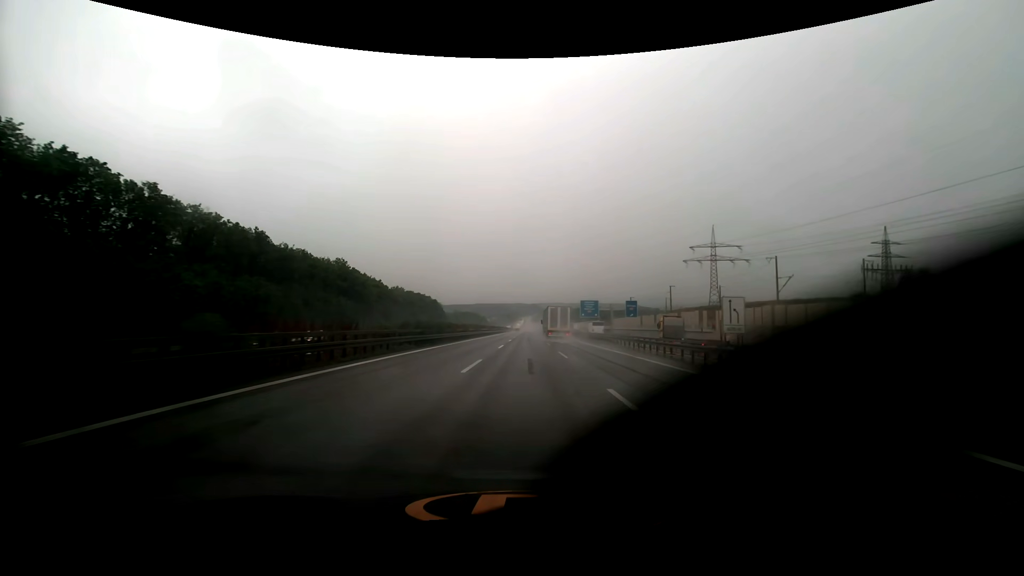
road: motorway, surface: asphalt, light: Day
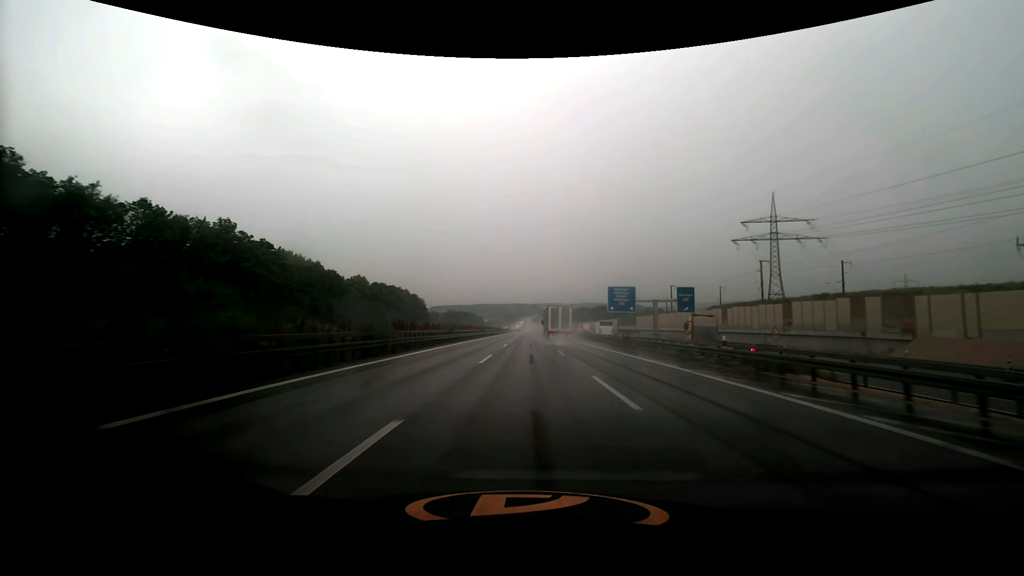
(+0.2, +50.1) m; 0°
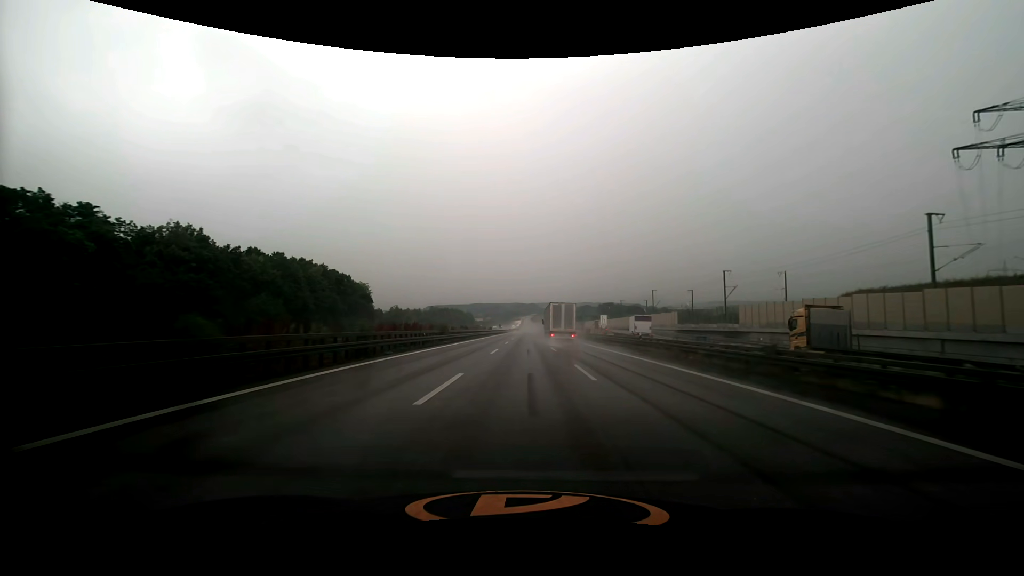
(+0.3, +83.8) m; 0°
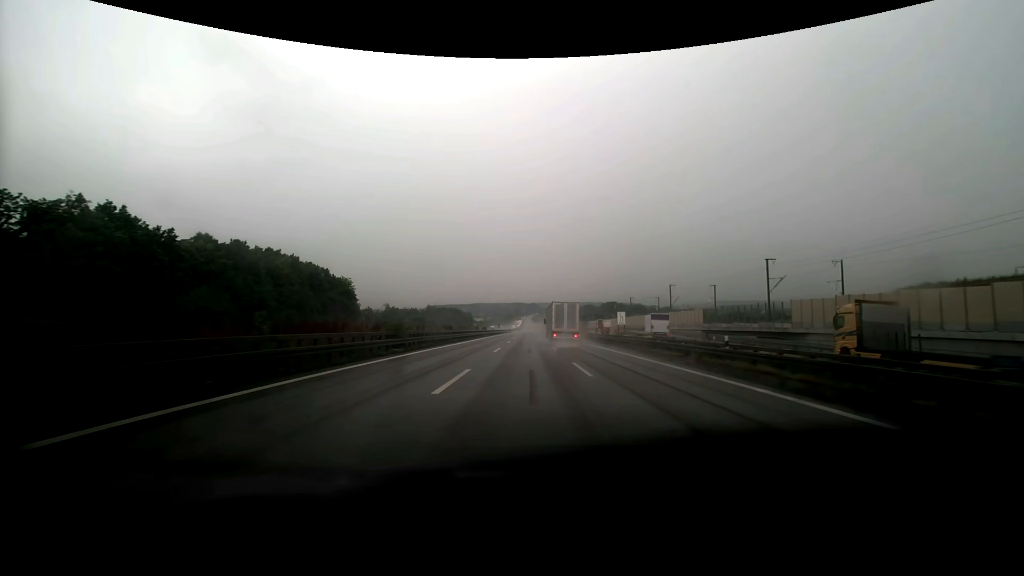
(0.0, +16.8) m; 0°
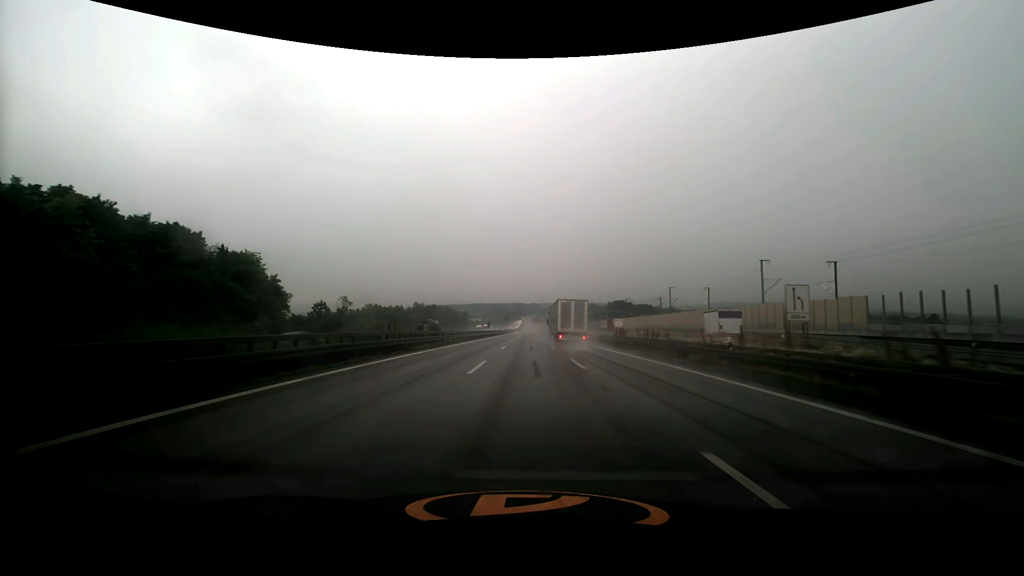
(0.0, +50.2) m; 0°
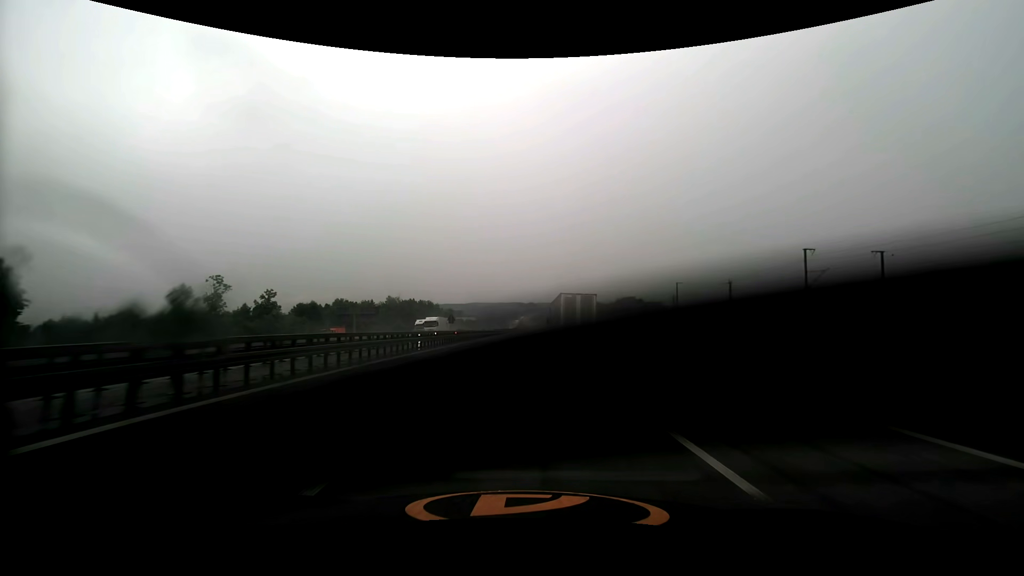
(+0.2, +66.4) m; 0°
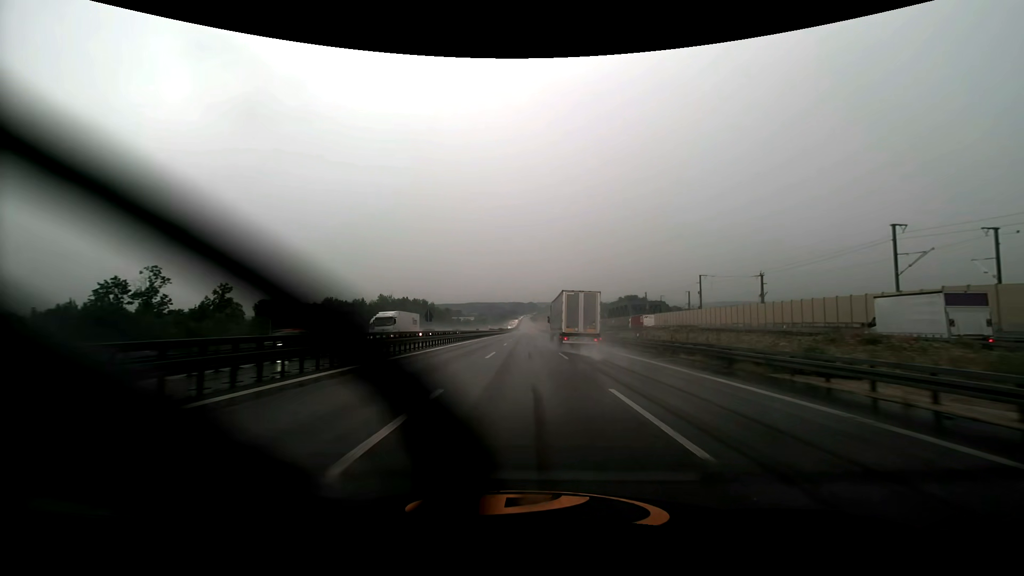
(0.0, +16.6) m; 0°
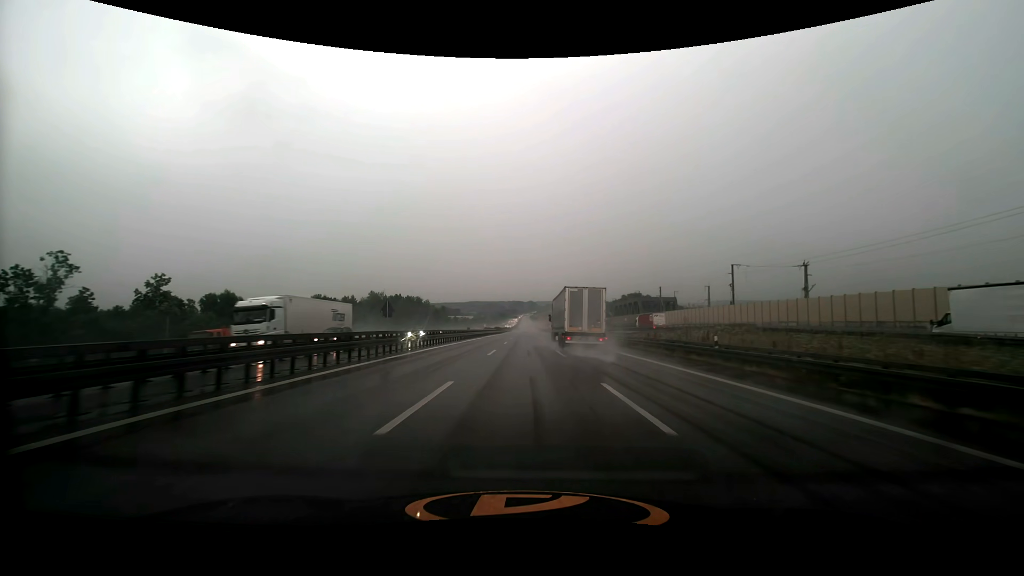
(0.0, +16.7) m; 0°
(0, +10) (0, +20) (0, +30) (0, +40) (0, +50) (0, +60) (0, +70) (0, +80) (0, +90) (0, +100) m
